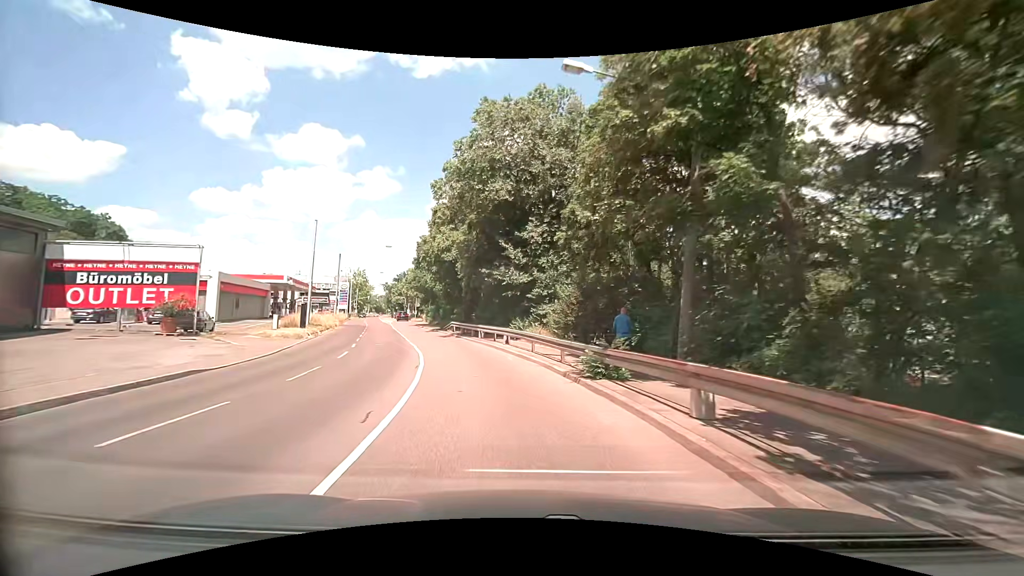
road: secondary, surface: asphalt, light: Day
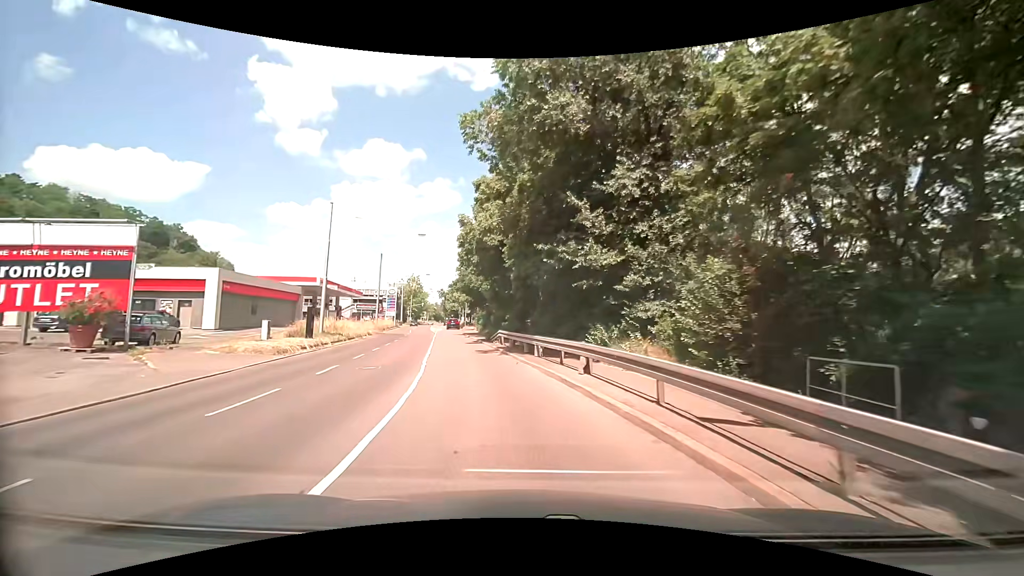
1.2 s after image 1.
(-0.7, +10.6) m; -8°
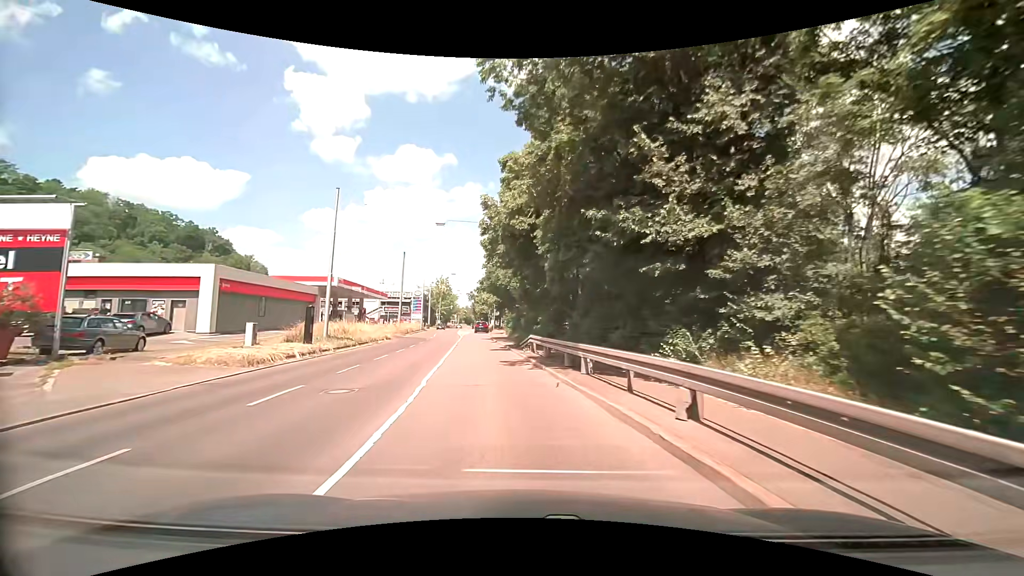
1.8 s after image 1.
(-0.1, +5.2) m; -3°
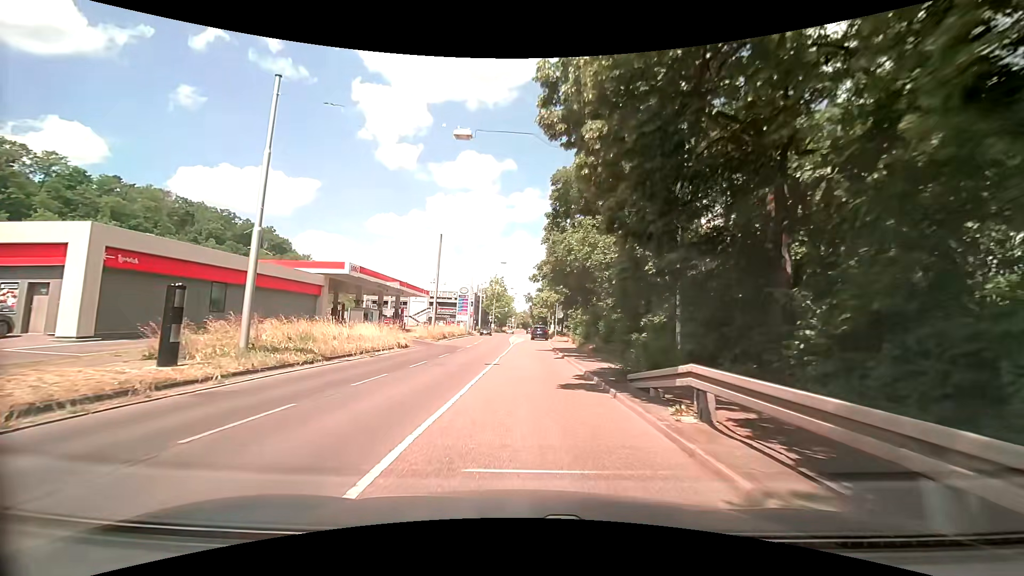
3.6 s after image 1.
(-1.2, +15.1) m; -8°
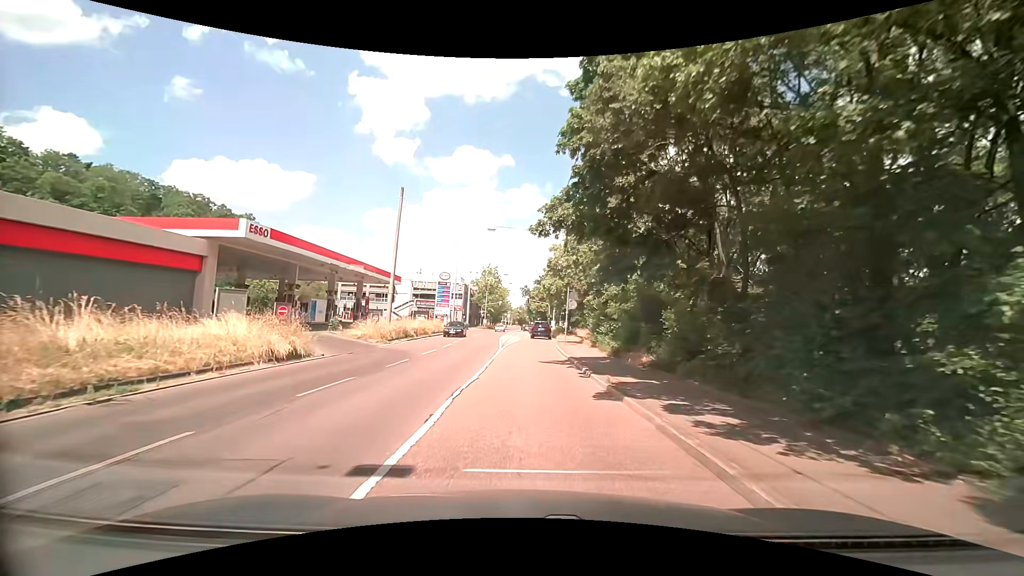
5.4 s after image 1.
(+0.1, +14.9) m; +1°
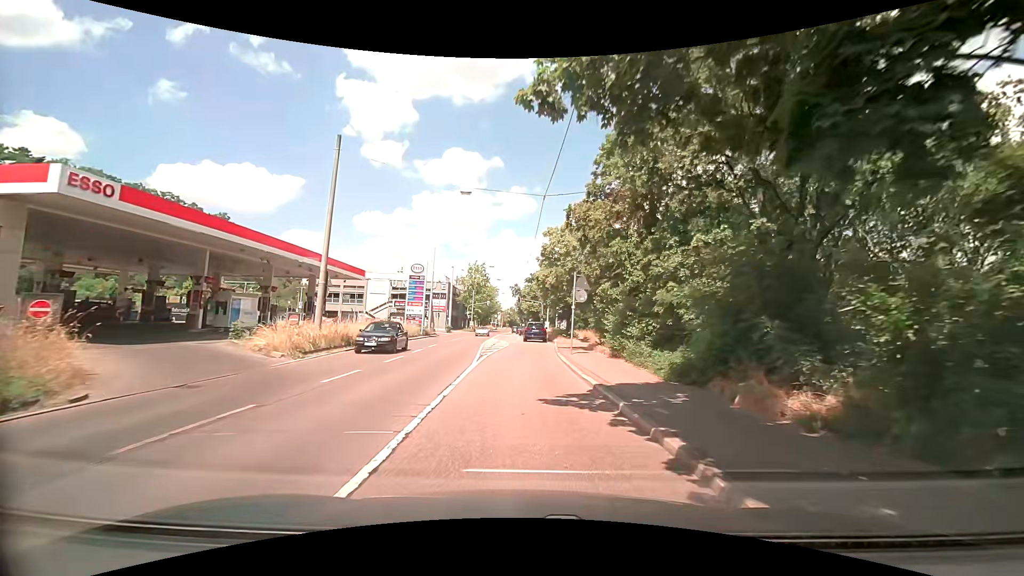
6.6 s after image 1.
(+0.1, +9.9) m; +1°
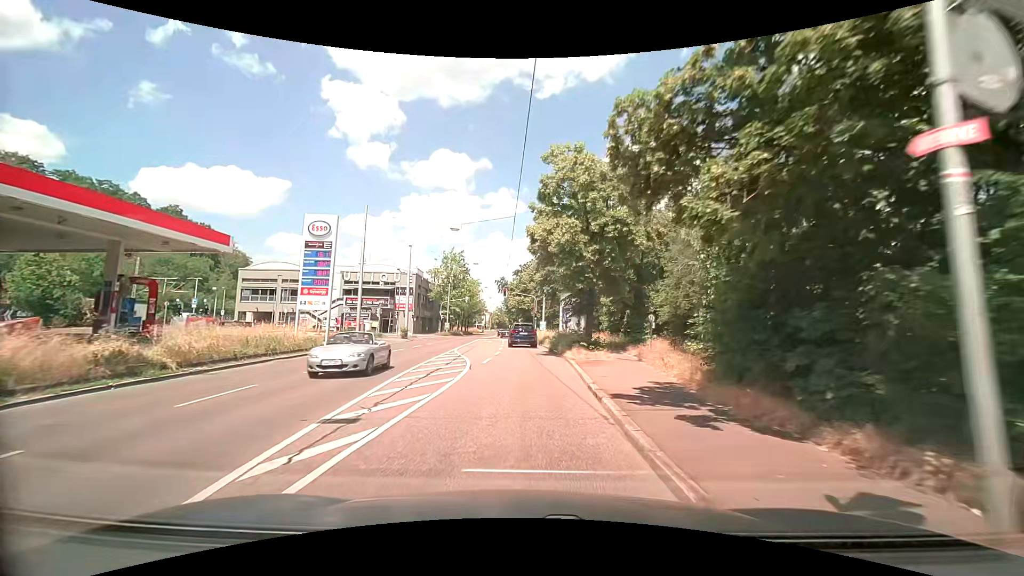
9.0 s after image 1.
(+0.2, +20.8) m; +1°
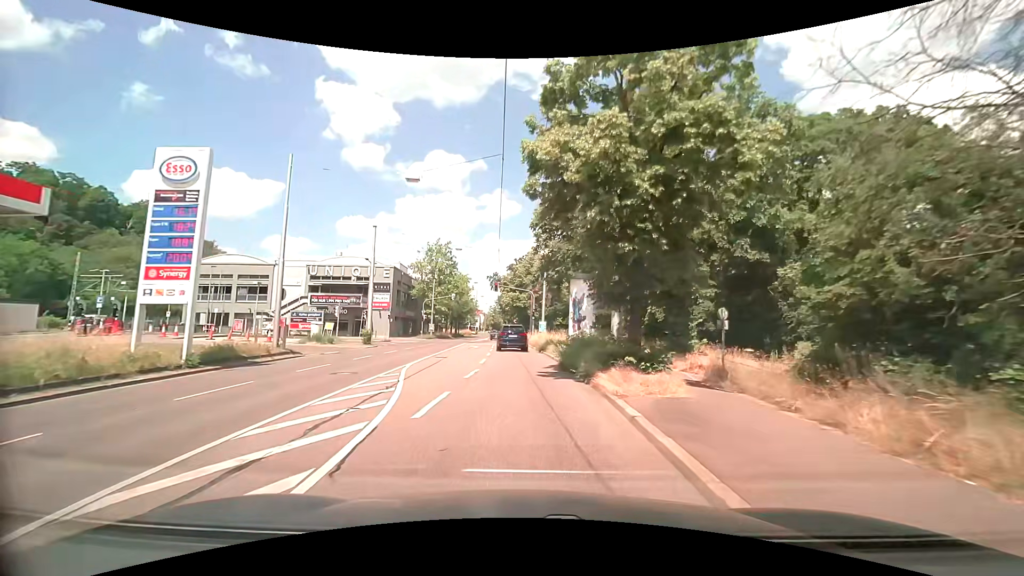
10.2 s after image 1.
(+0.1, +10.8) m; +2°
(0, +10) (-1, +20) (-1, +30) (-2, +40) (-3, +50) (-4, +60) (-5, +70) (-6, +80) (-7, +90) (-8, +100) m
